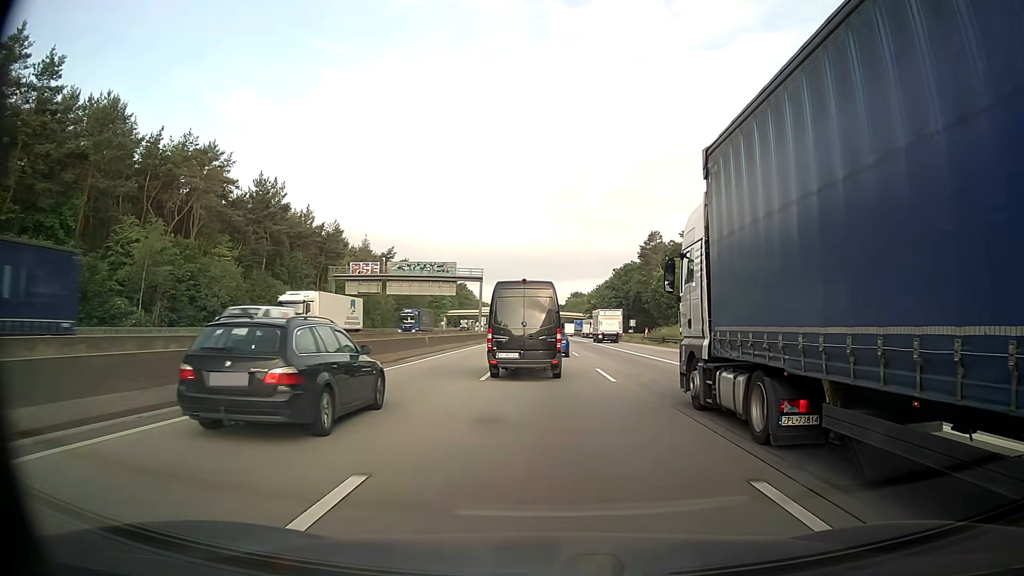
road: motorway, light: Day
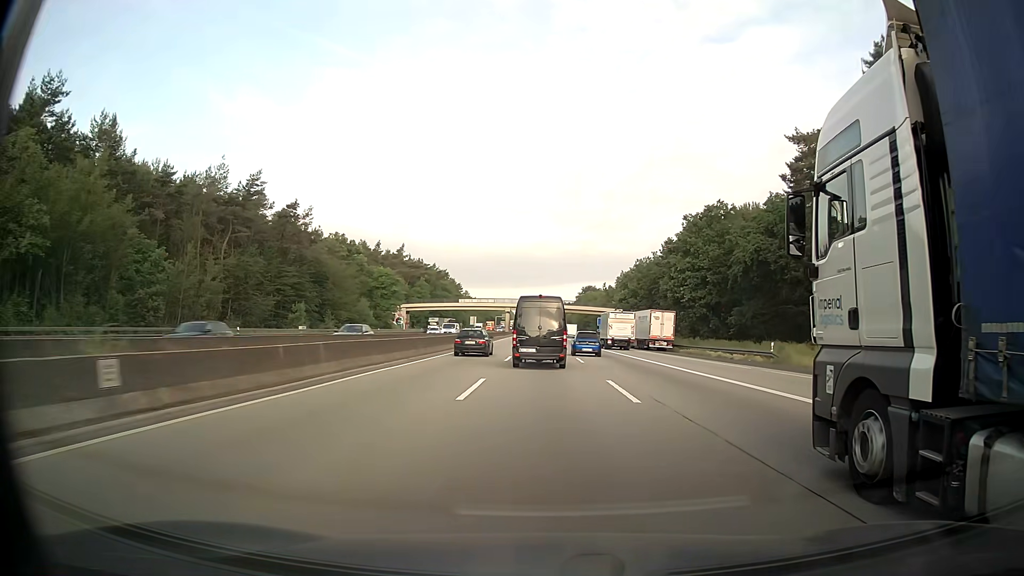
(-0.5, +77.3) m; -1°
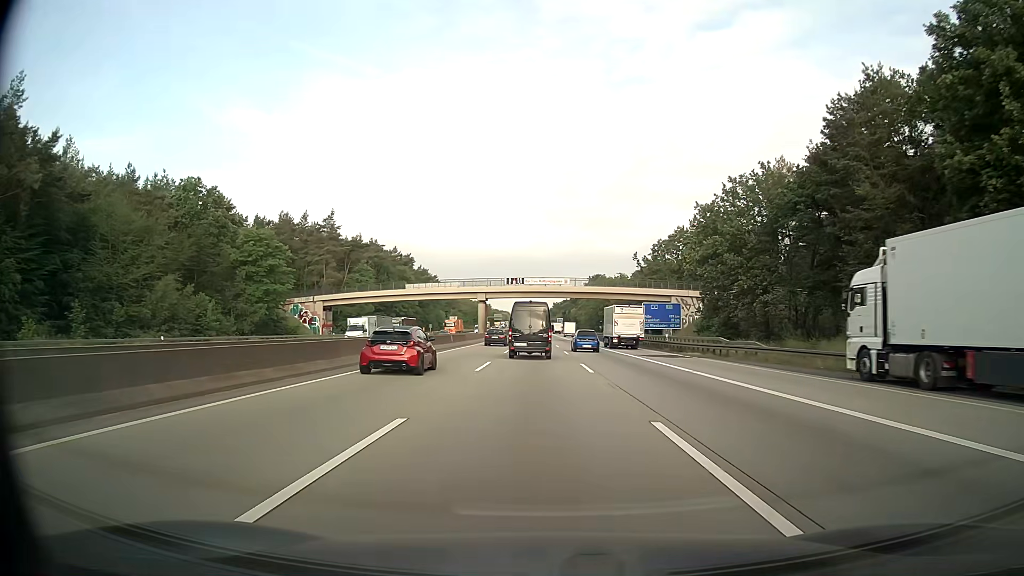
(+0.1, +63.5) m; 0°
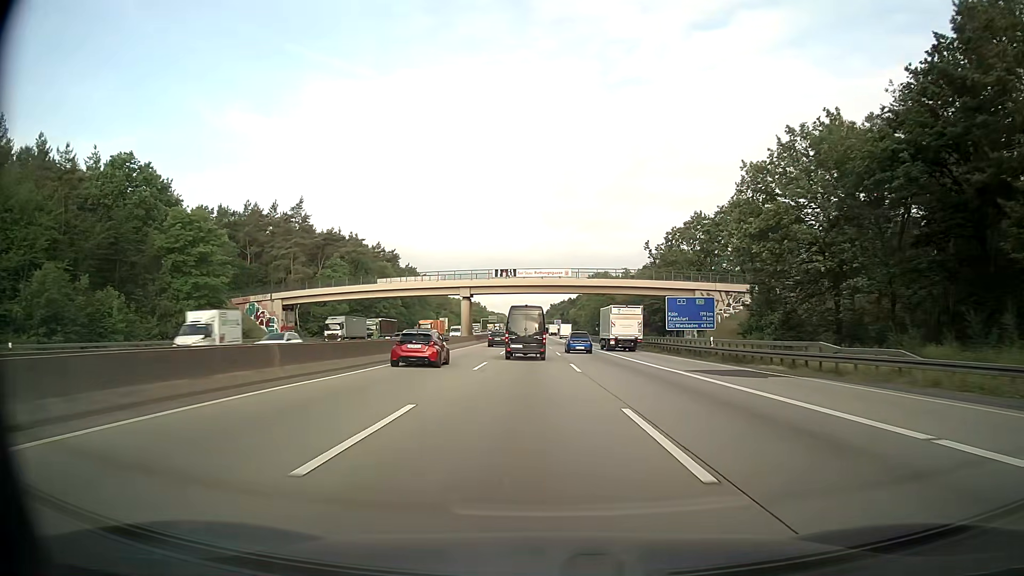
(0.0, +16.1) m; 0°
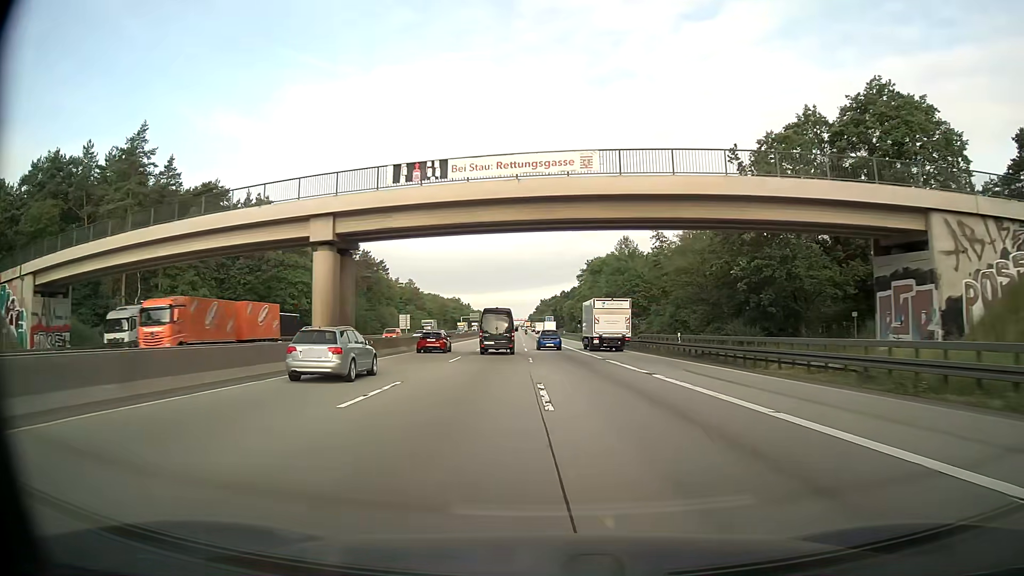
(+0.4, +48.9) m; +1°
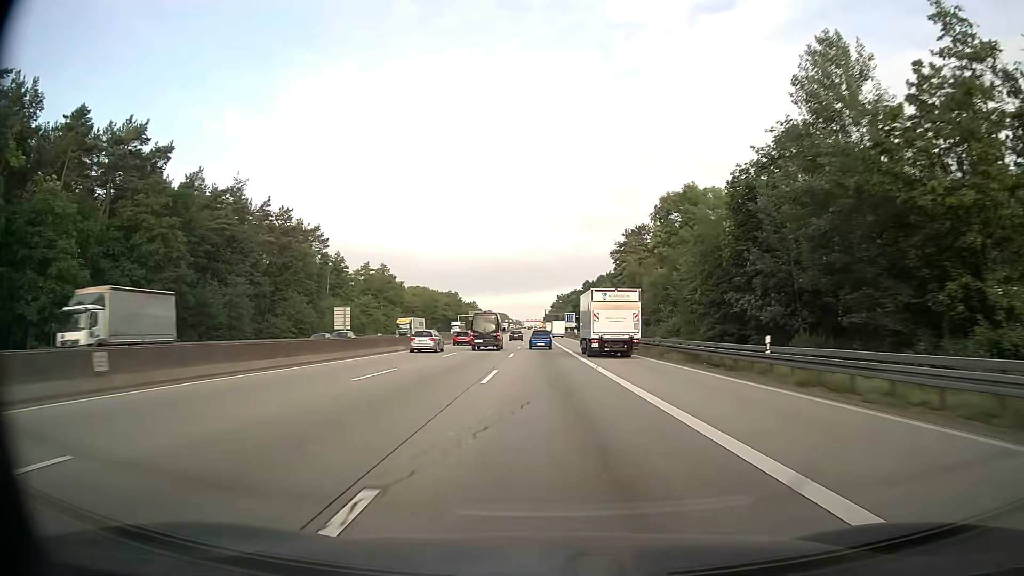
(-0.4, +66.3) m; -1°
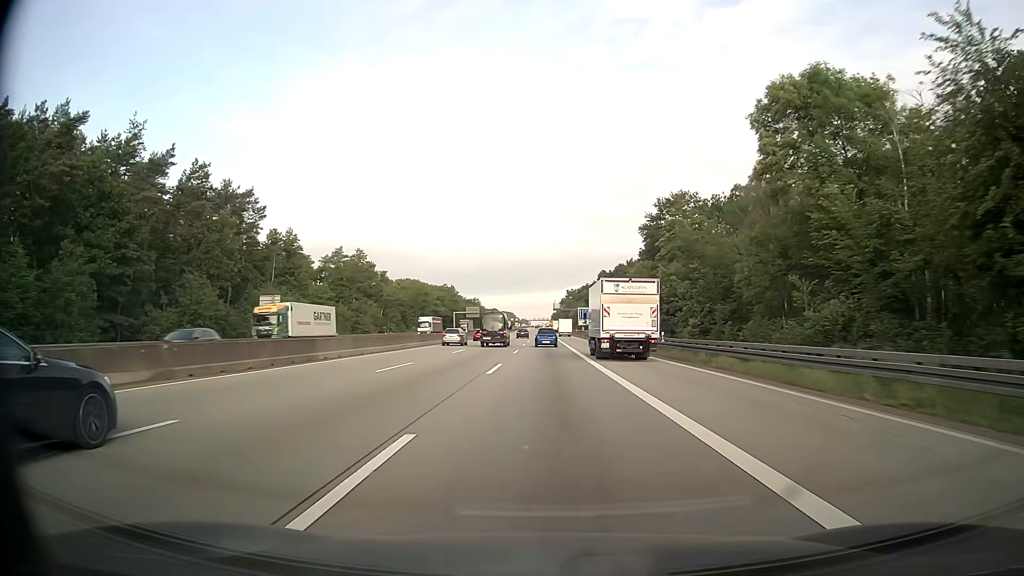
(-0.2, +33.3) m; -1°
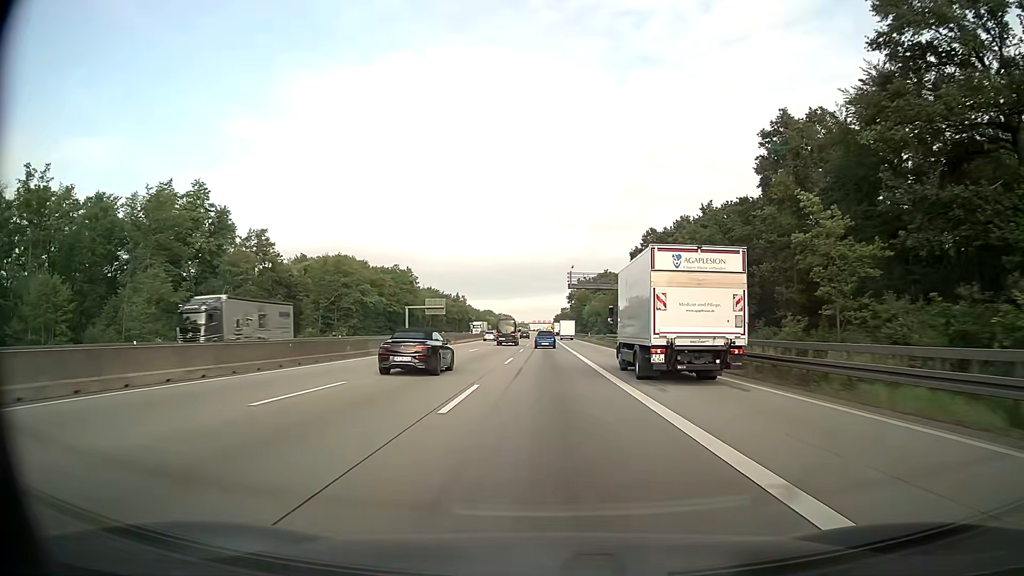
(-0.2, +81.8) m; 0°
(0, +10) (0, +20) (0, +30) (0, +40) (0, +50) (0, +60) (0, +70) (0, +80) (0, +90) (0, +100) m
